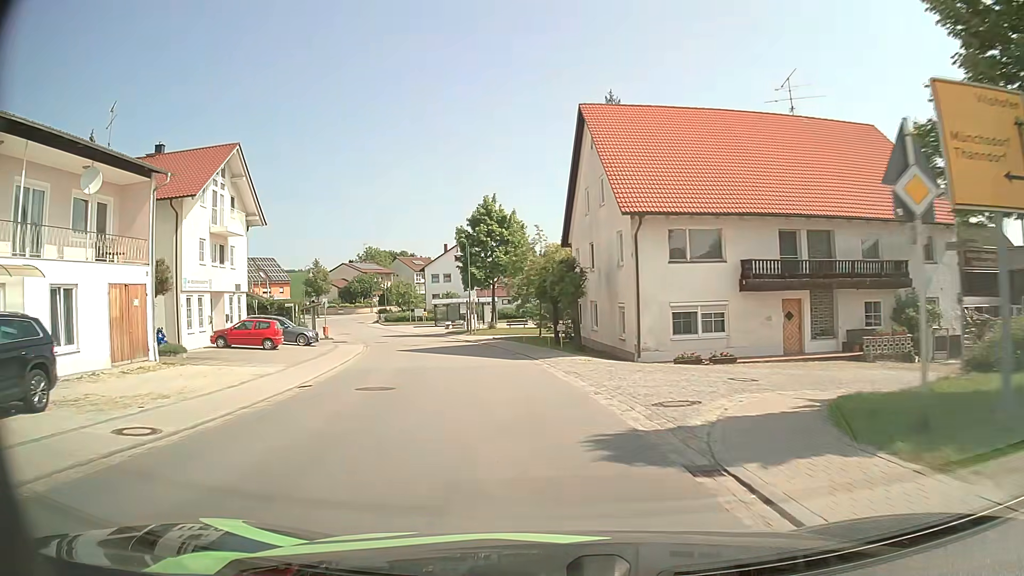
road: secondary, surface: asphalt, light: Day
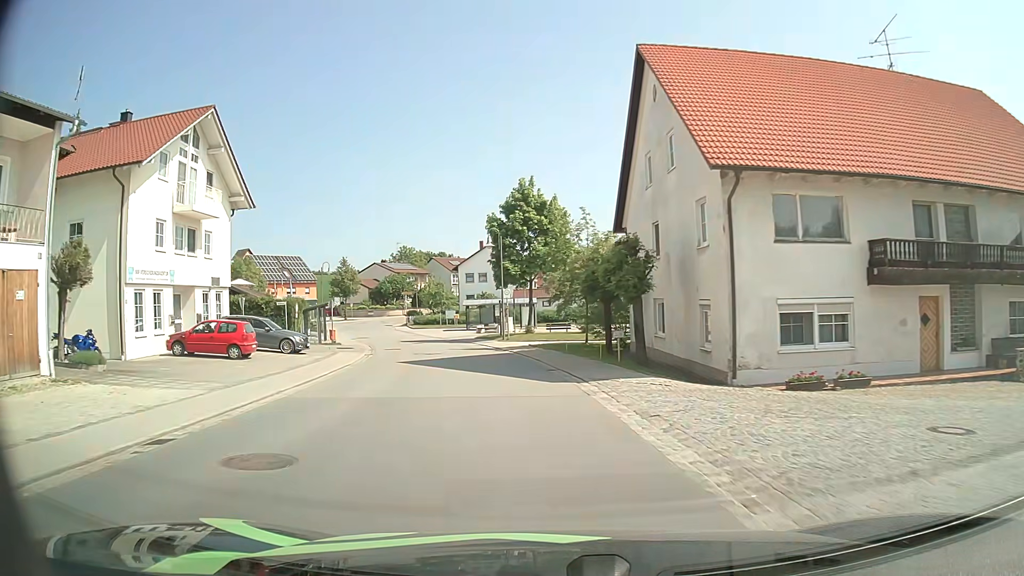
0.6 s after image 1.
(-0.3, +7.7) m; -4°
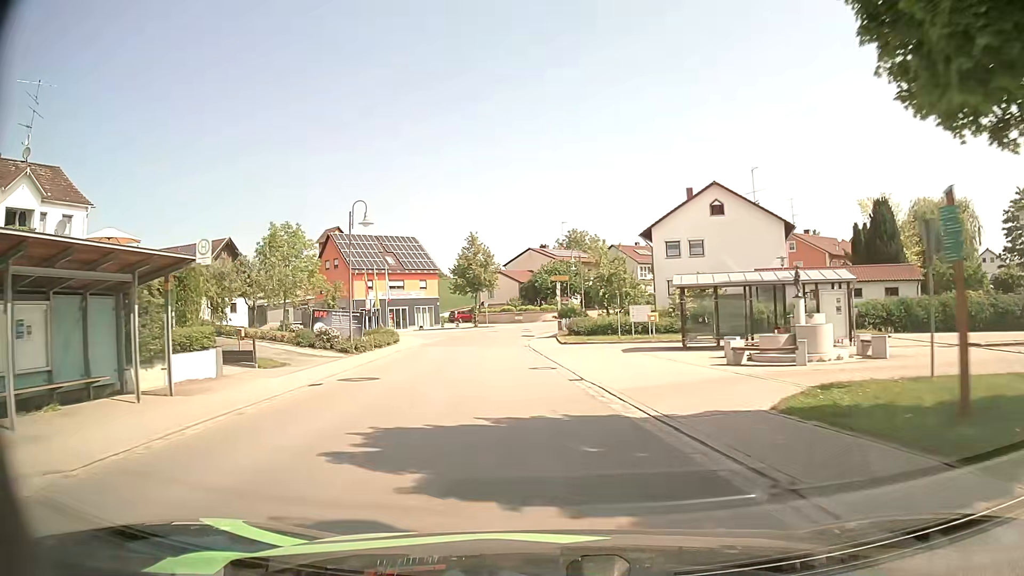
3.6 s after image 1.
(-5.5, +38.3) m; -16°
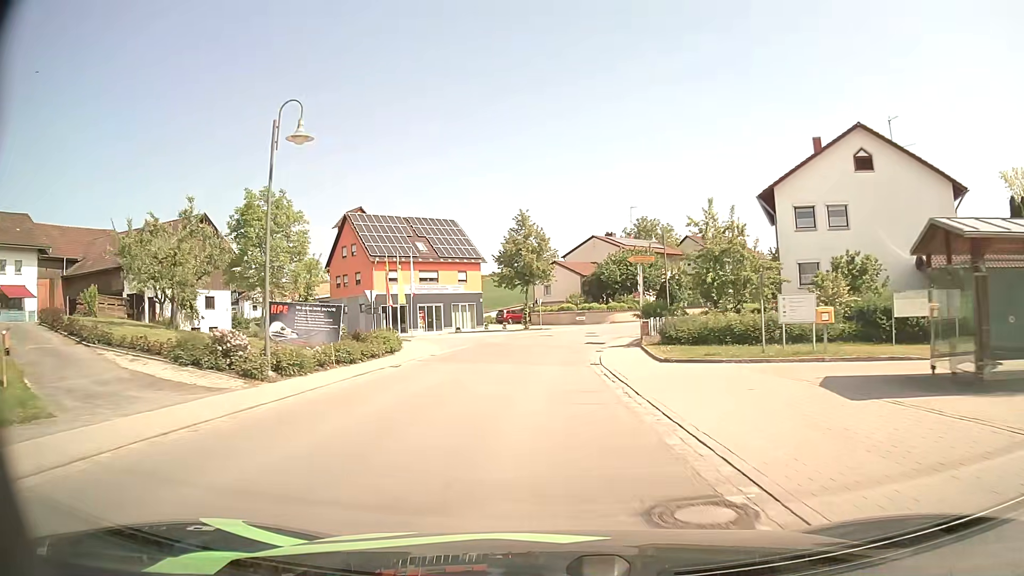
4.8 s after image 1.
(-0.8, +15.3) m; -5°
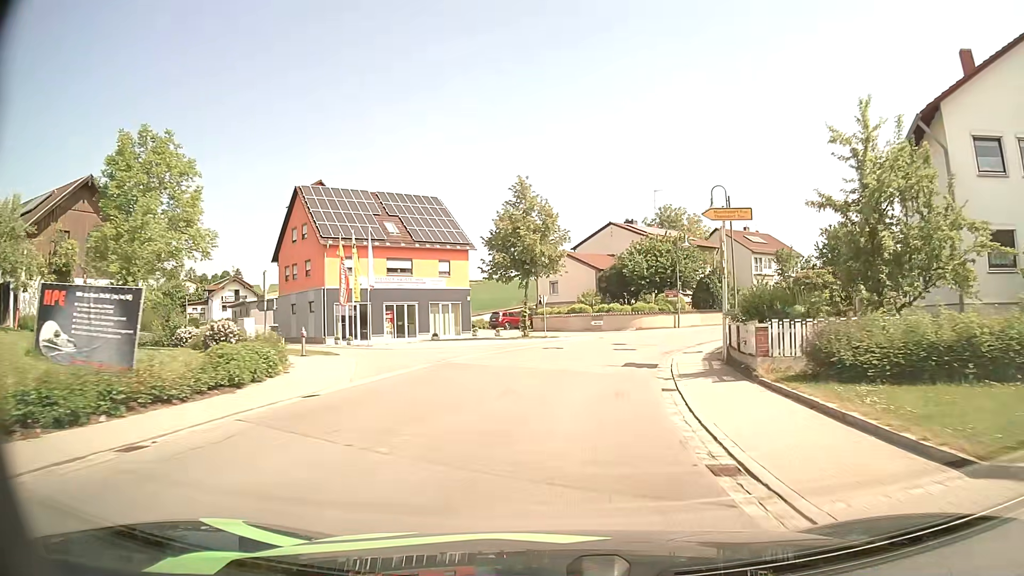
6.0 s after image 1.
(-0.2, +14.9) m; -1°
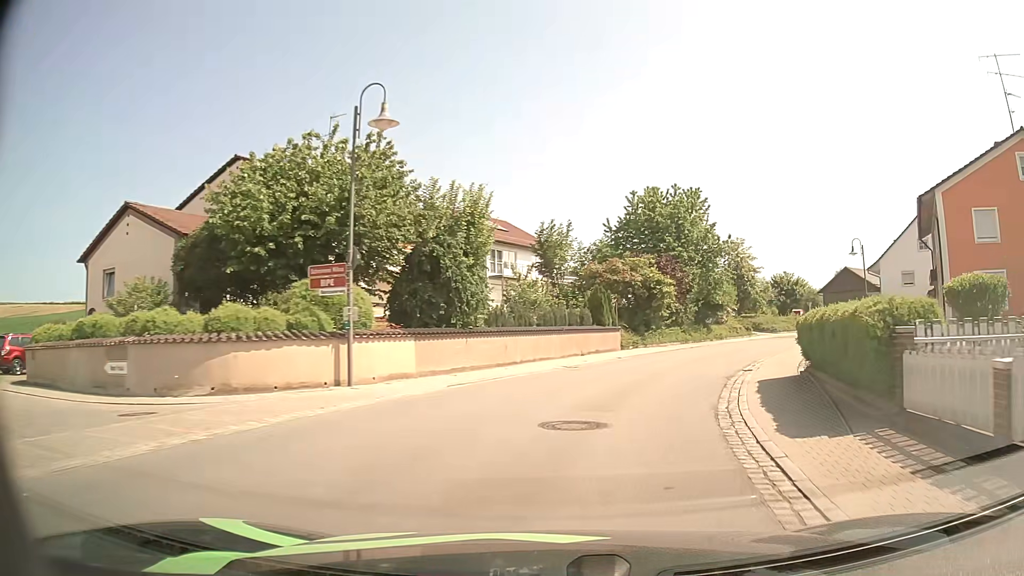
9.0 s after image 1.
(+6.2, +33.4) m; +26°
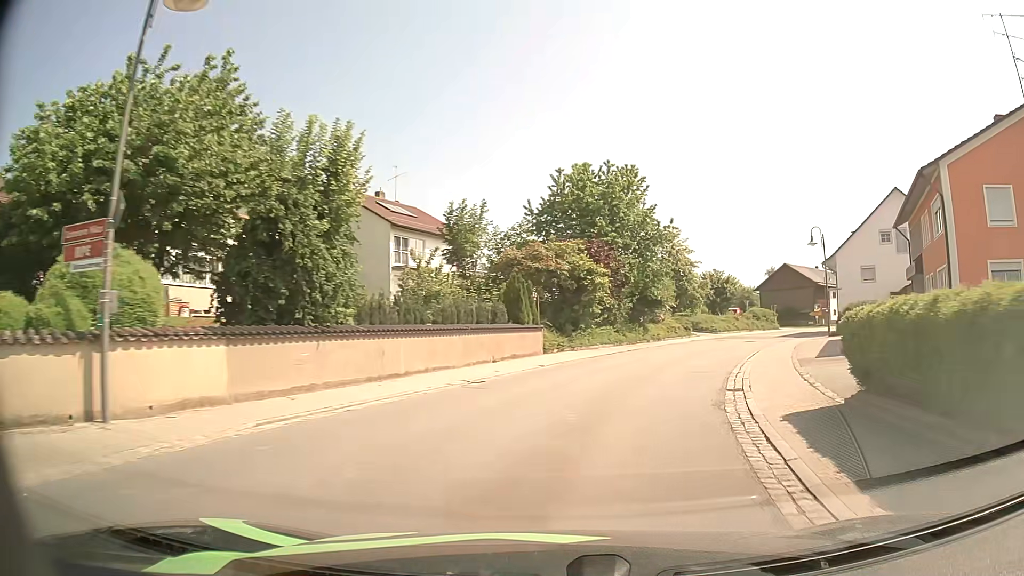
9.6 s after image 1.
(+0.4, +6.6) m; +7°
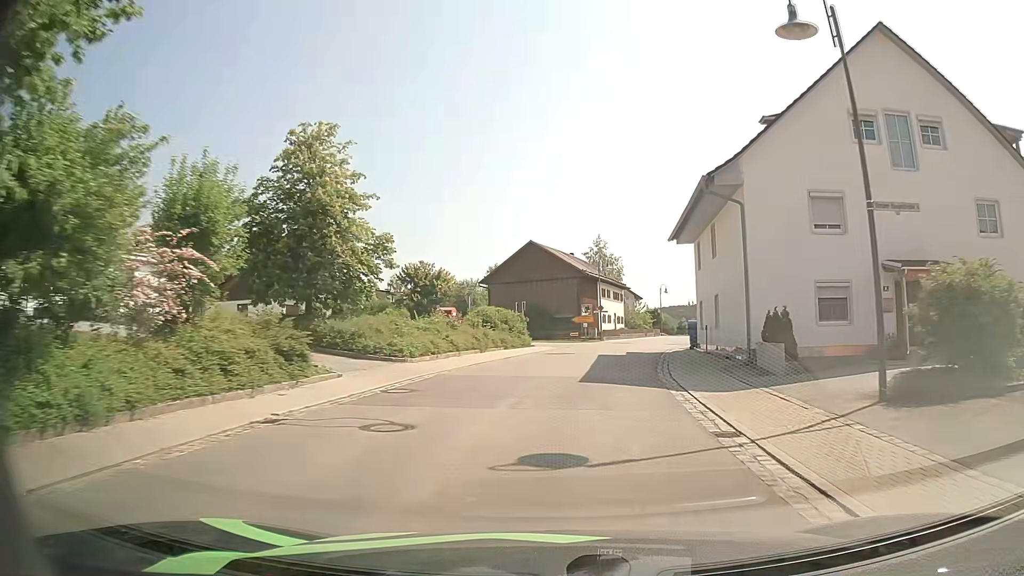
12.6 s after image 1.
(+8.8, +33.9) m; +25°
(0, +10) (+1, +20) (+3, +30) (+5, +40) (+8, +49) (+11, +59) (+15, +68) (+18, +78) (+20, +87) (+22, +97) m
